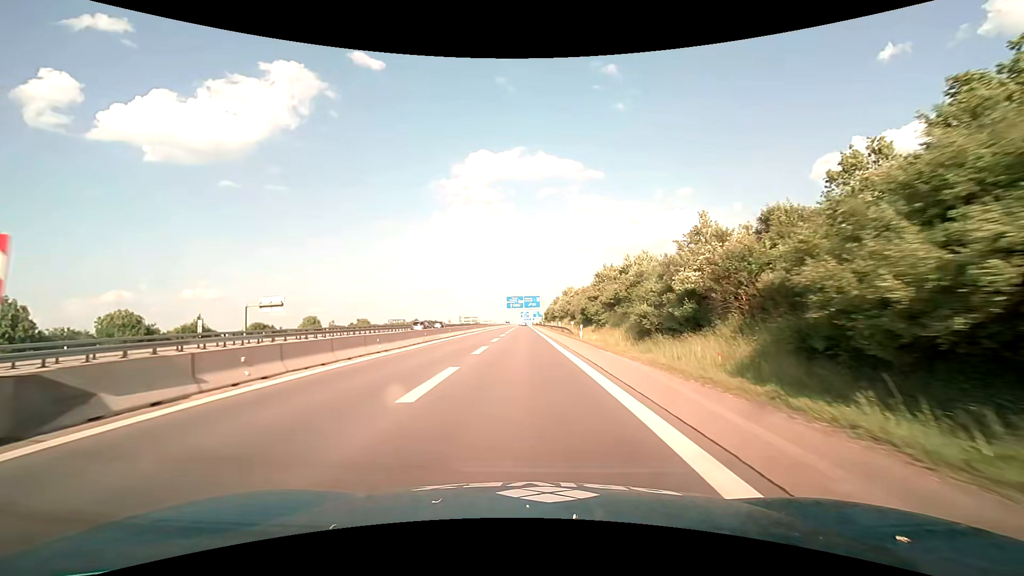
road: motorway_link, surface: asphalt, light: Day
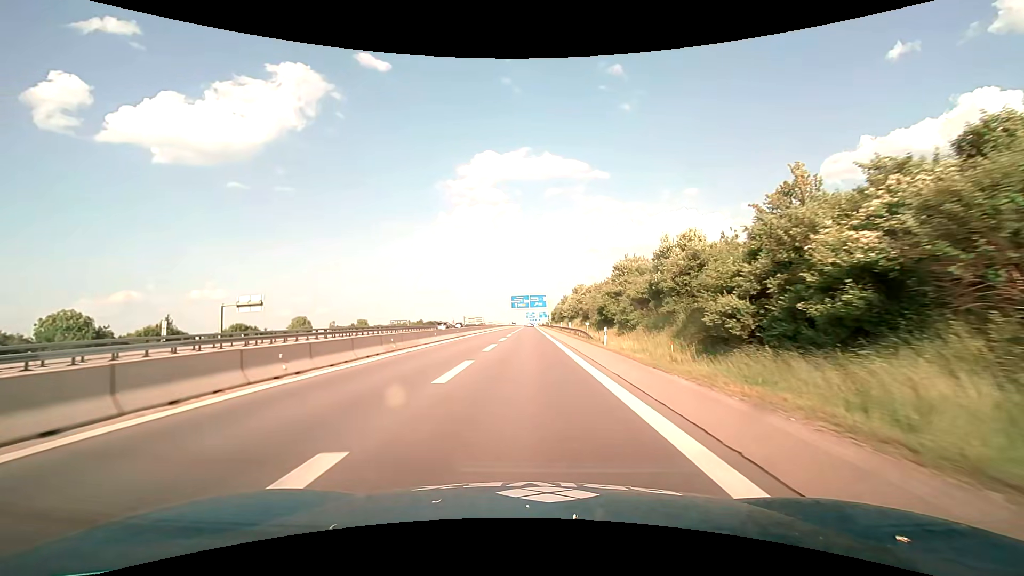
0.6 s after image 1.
(-0.1, +9.2) m; -1°
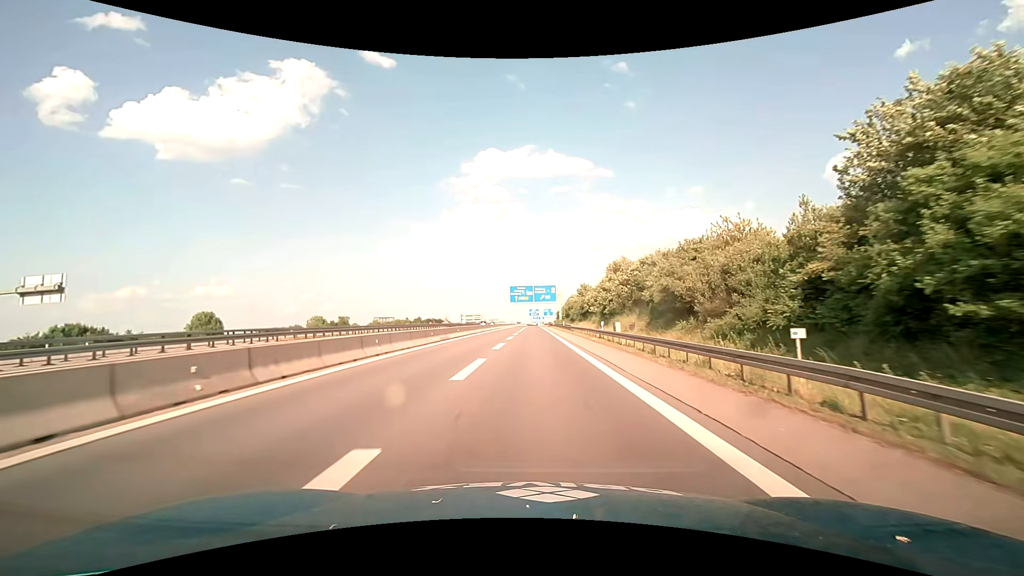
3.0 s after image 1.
(-0.4, +35.7) m; 0°
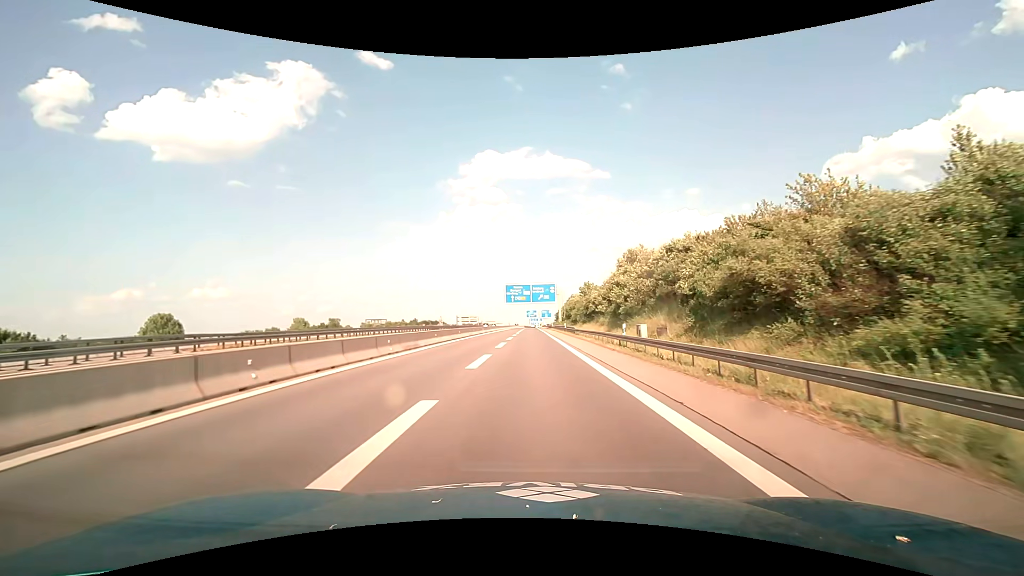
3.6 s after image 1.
(0.0, +8.7) m; 0°
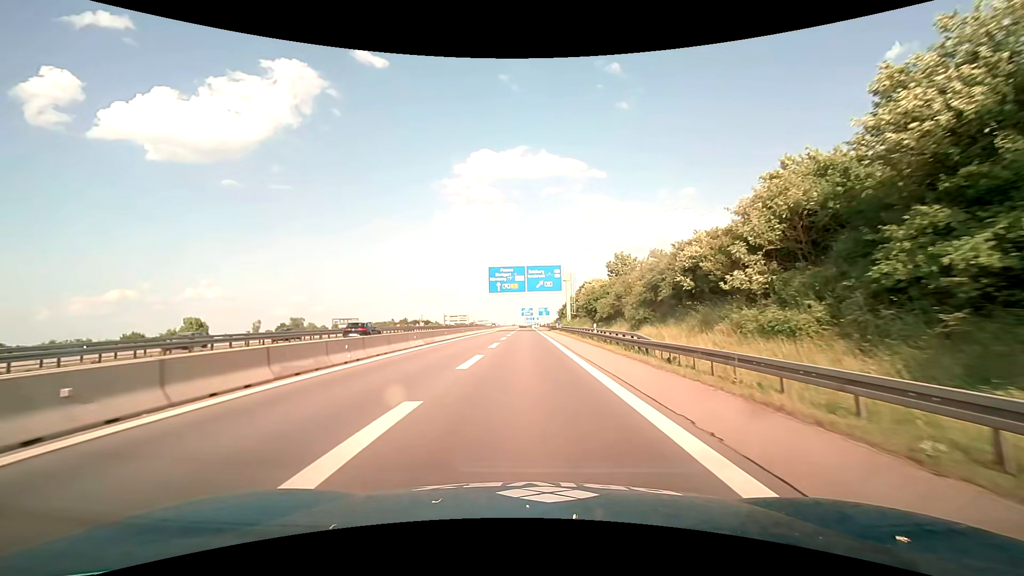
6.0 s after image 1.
(+0.2, +35.9) m; 0°
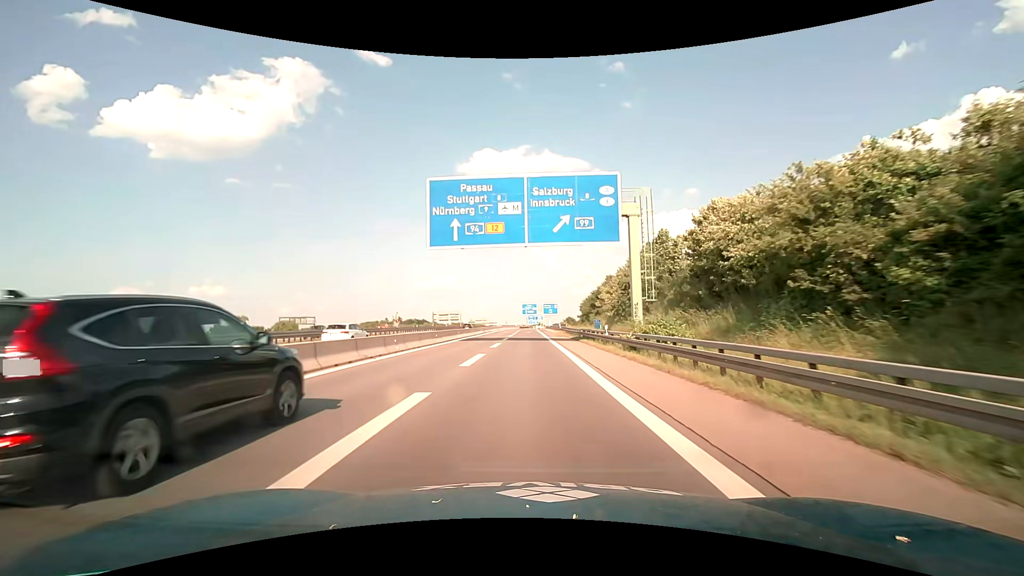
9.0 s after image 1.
(-0.1, +46.7) m; 0°
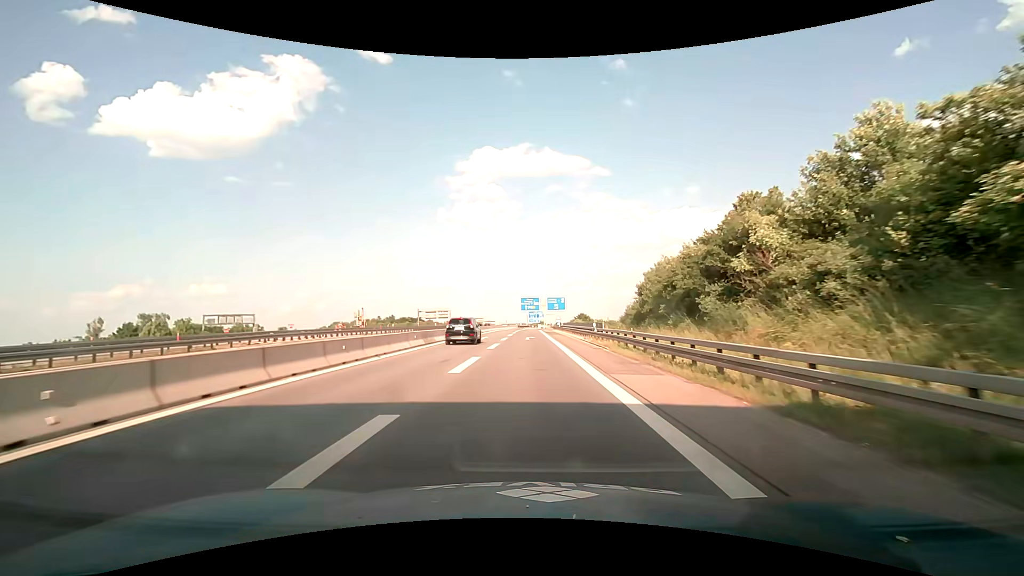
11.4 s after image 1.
(0.0, +38.2) m; 0°
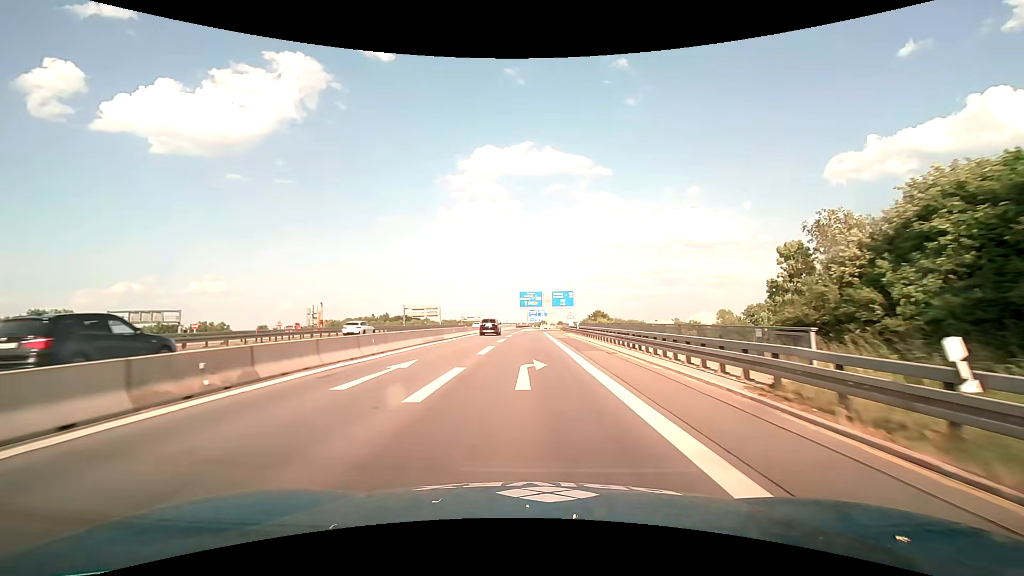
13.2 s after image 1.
(-0.1, +28.8) m; 0°
(0, +10) (0, +20) (0, +30) (0, +40) (0, +50) (0, +60) (0, +70) (+1, +80) (+2, +90) (+3, +100) m
